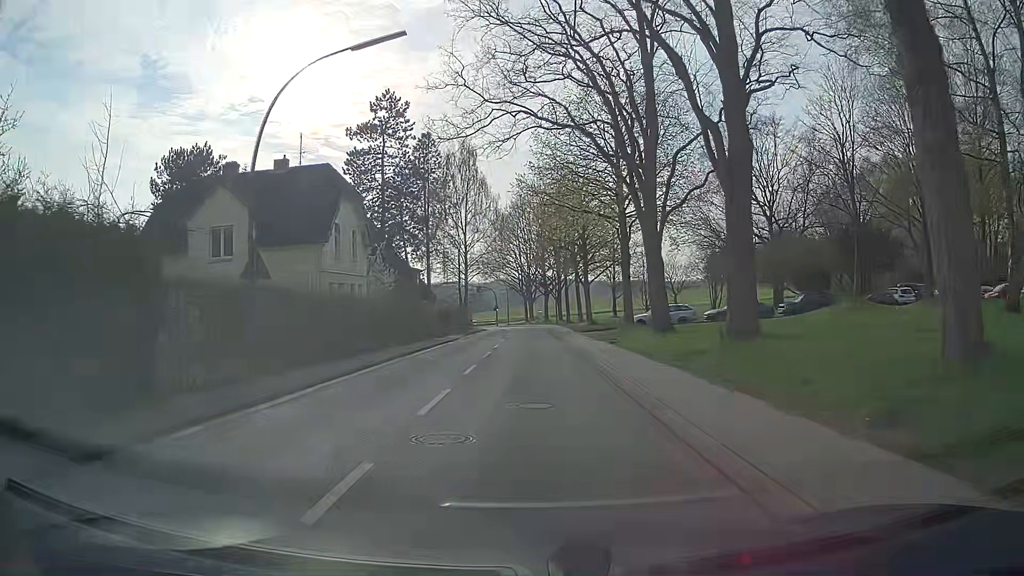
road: secondary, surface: asphalt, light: Day
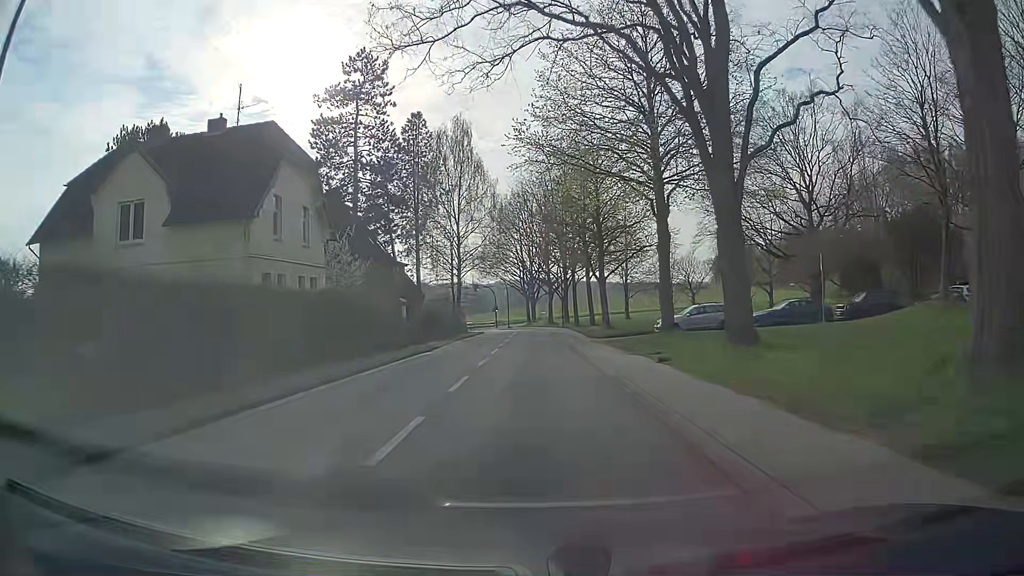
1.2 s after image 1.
(+0.1, +9.1) m; +1°
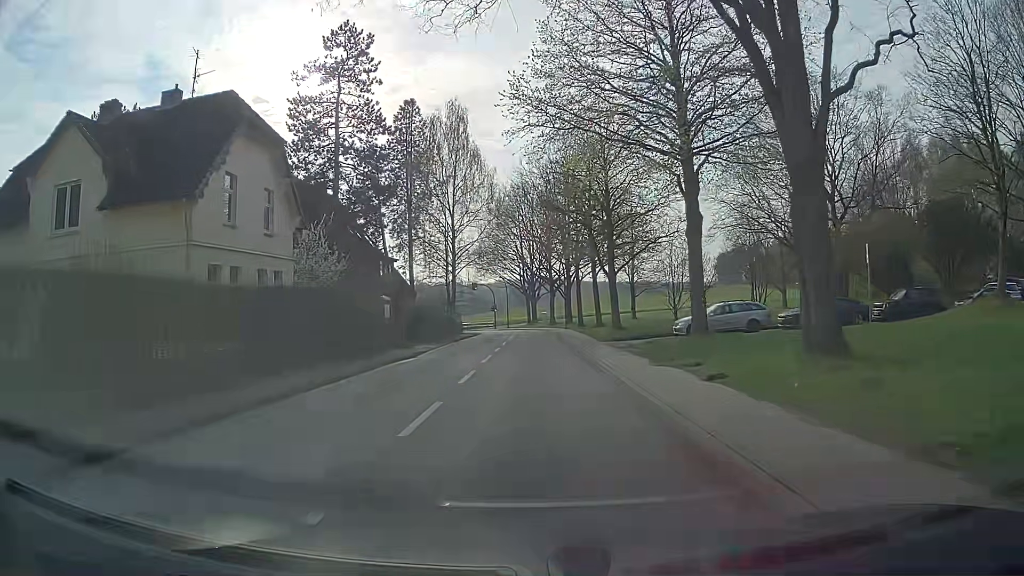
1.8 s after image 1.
(0.0, +4.5) m; -1°
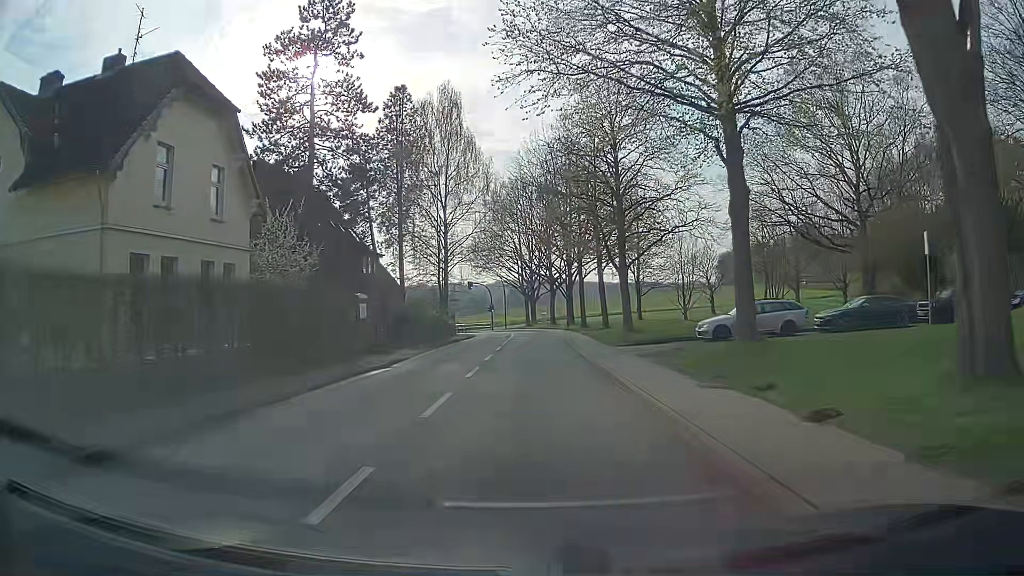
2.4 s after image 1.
(0.0, +4.5) m; 0°
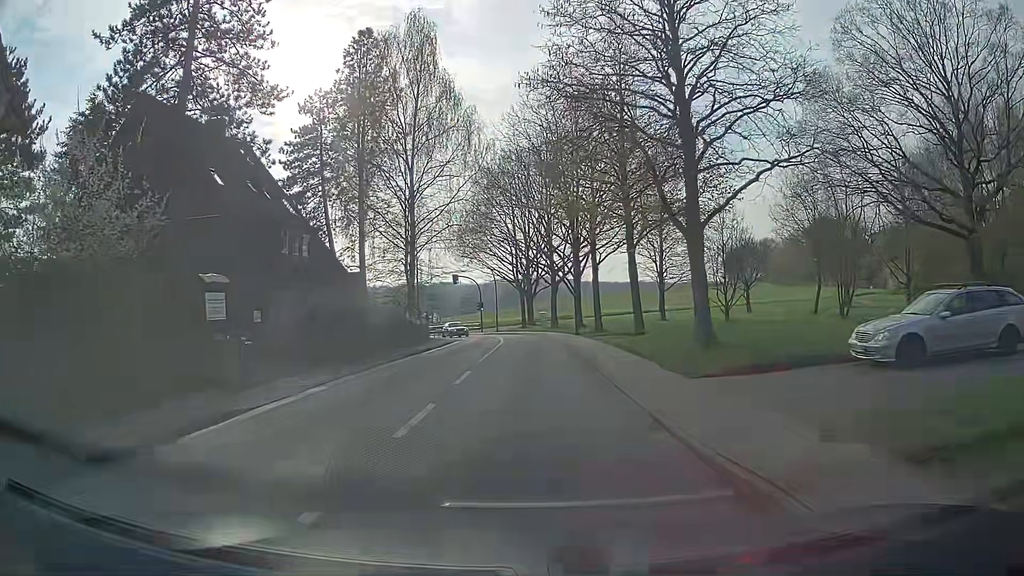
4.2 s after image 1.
(+0.2, +13.6) m; +1°
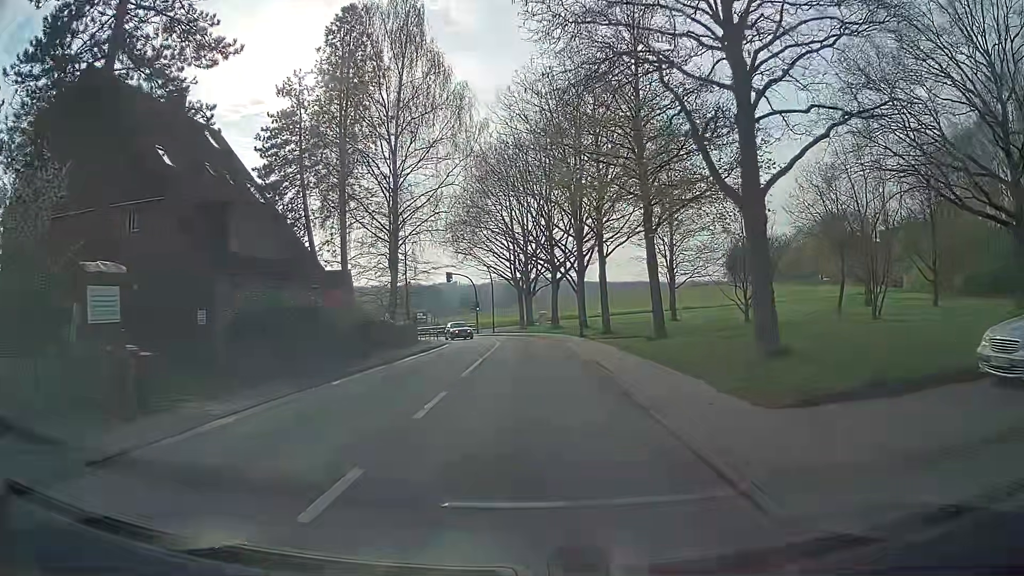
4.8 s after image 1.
(0.0, +4.5) m; 0°
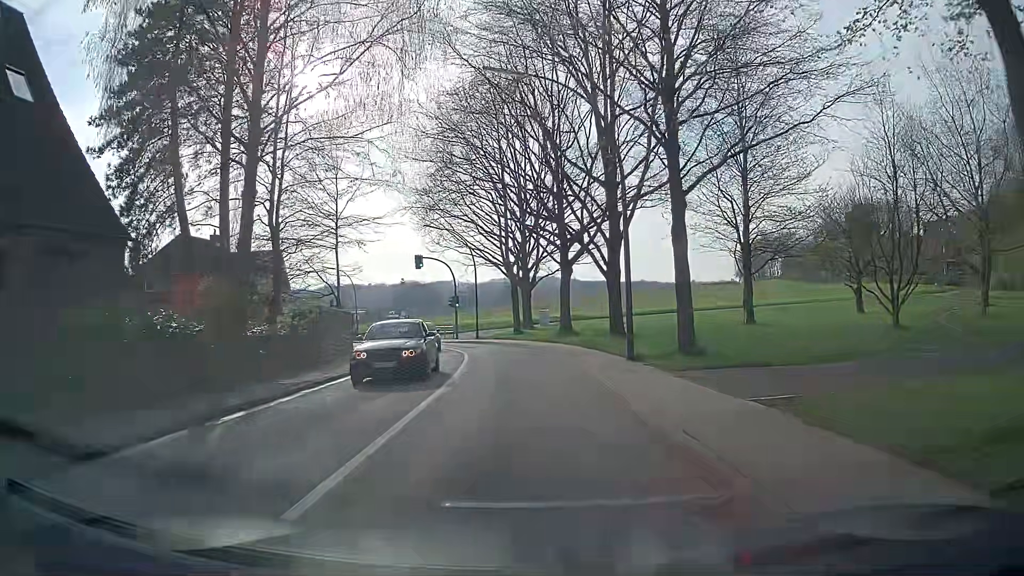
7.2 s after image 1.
(+0.1, +18.1) m; +1°
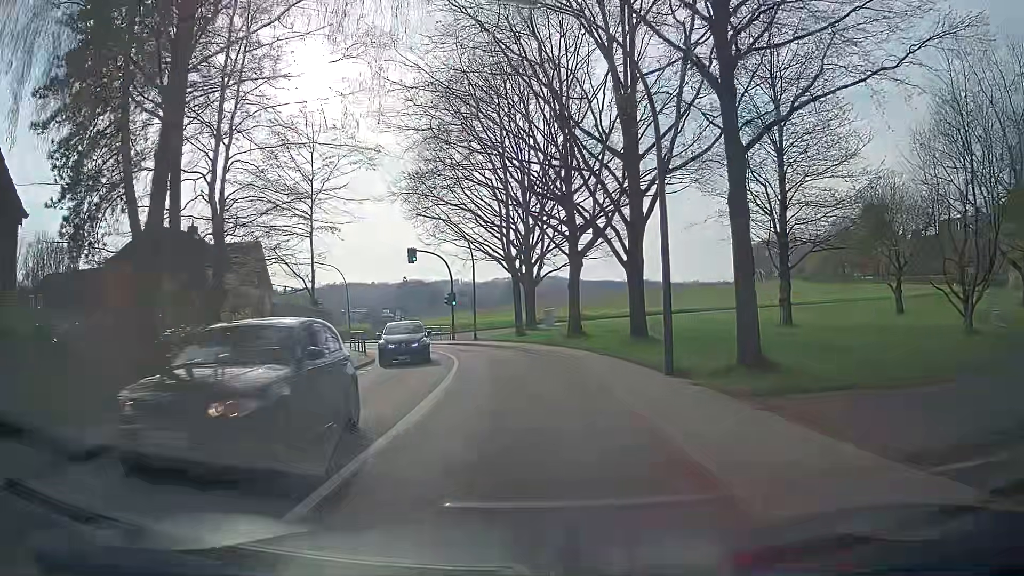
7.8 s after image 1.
(-0.1, +4.5) m; -2°
(0, +10) (0, +20) (-2, +30) (-5, +39) (-9, +49) (-14, +57) (-20, +65) (-27, +73) (-33, +80) (-40, +88) m
